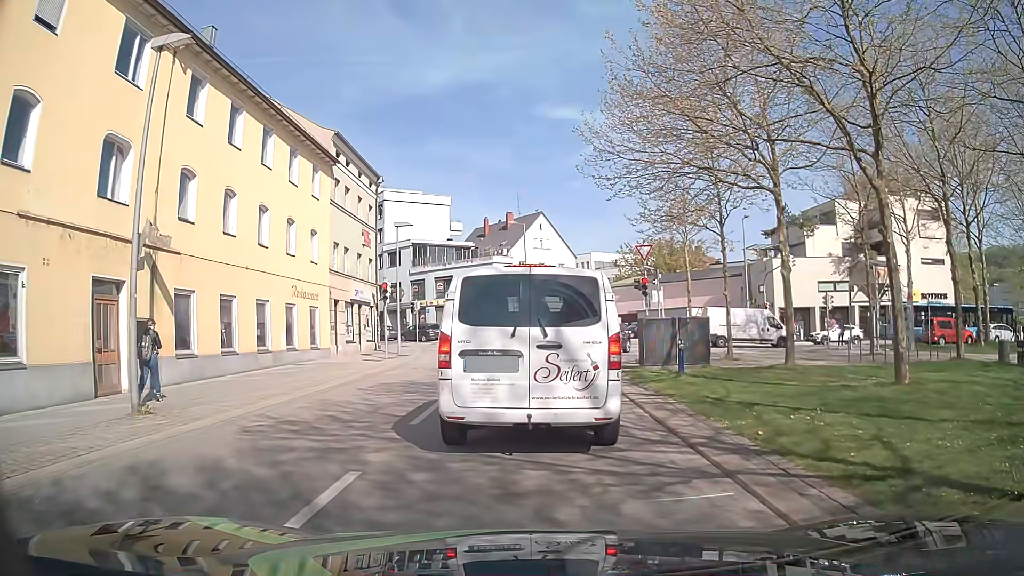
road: tertiary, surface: asphalt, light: Day
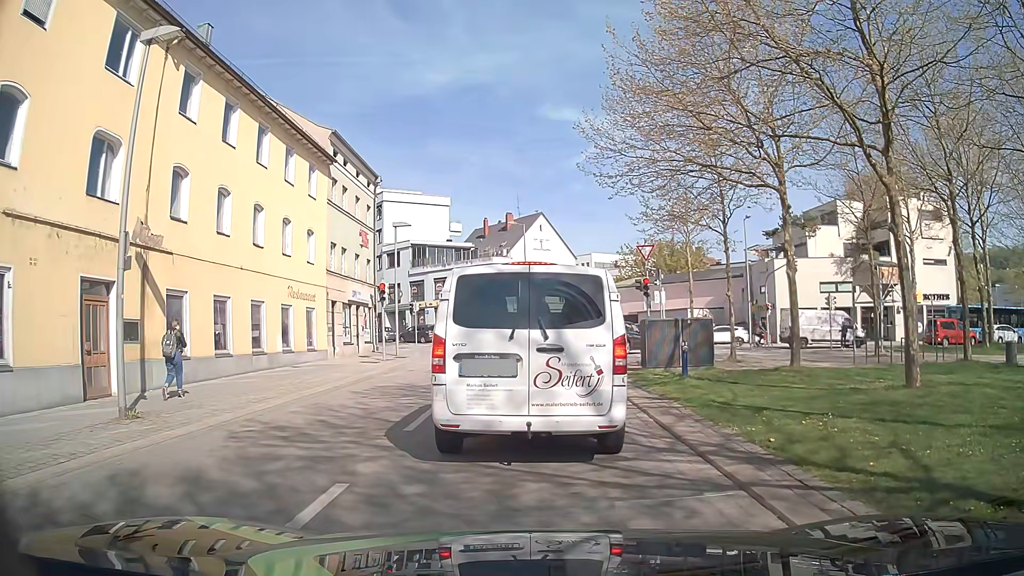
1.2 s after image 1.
(0.0, +0.4) m; 0°
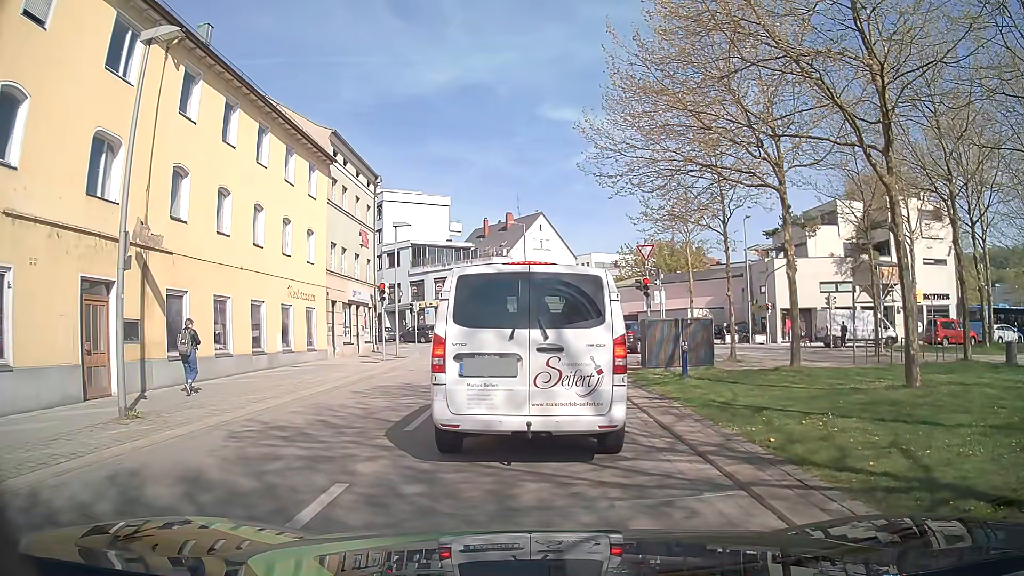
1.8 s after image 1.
(0.0, 0.0) m; 0°
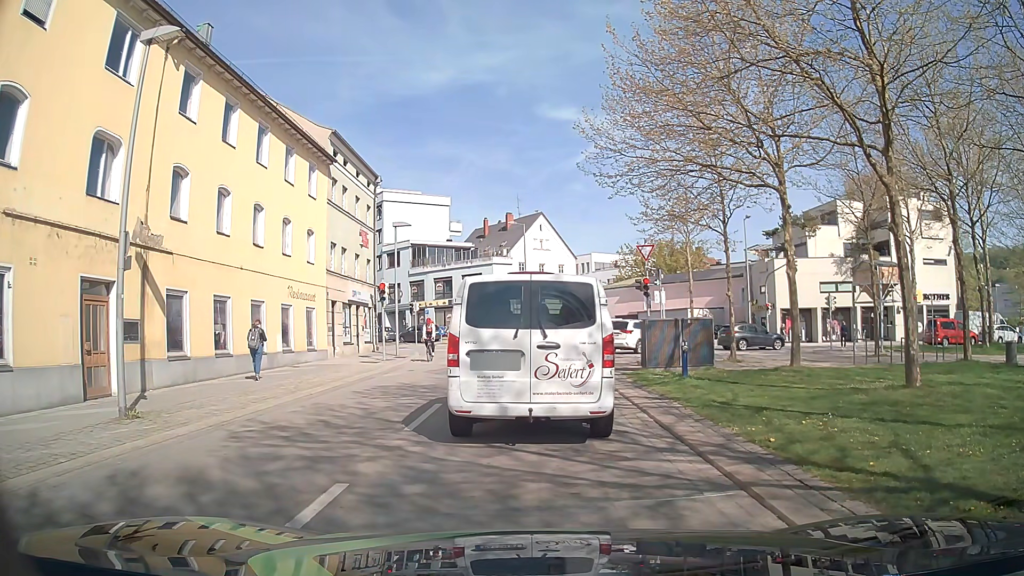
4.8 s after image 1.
(0.0, 0.0) m; 0°
